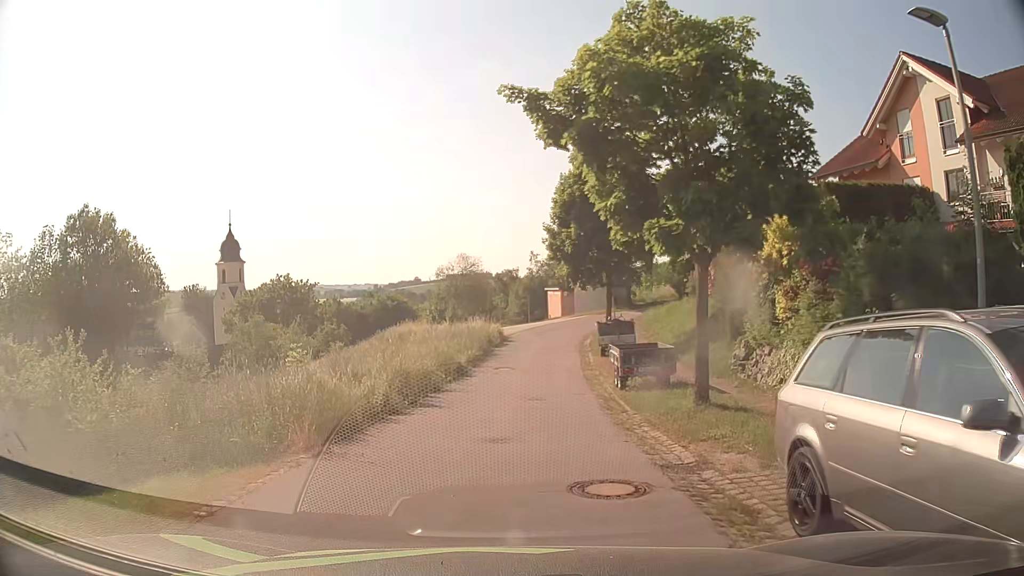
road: residential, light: Day
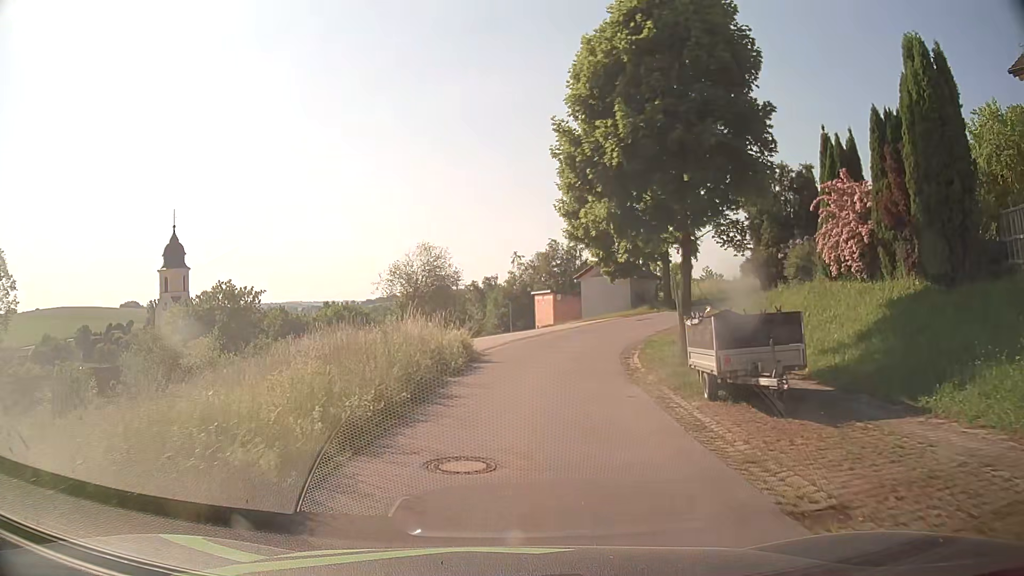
(+0.1, +16.9) m; +3°
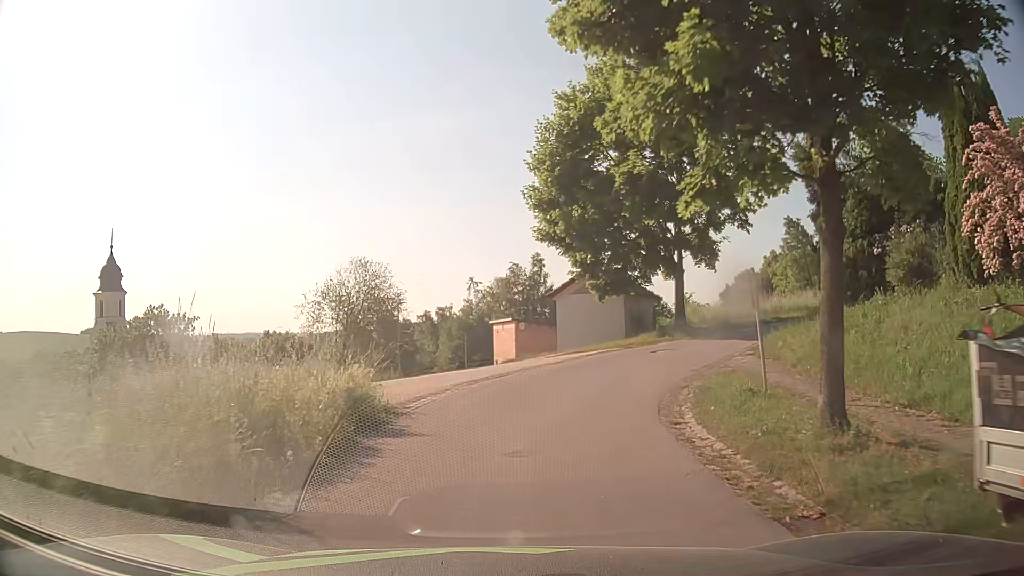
(+0.1, +9.2) m; +3°
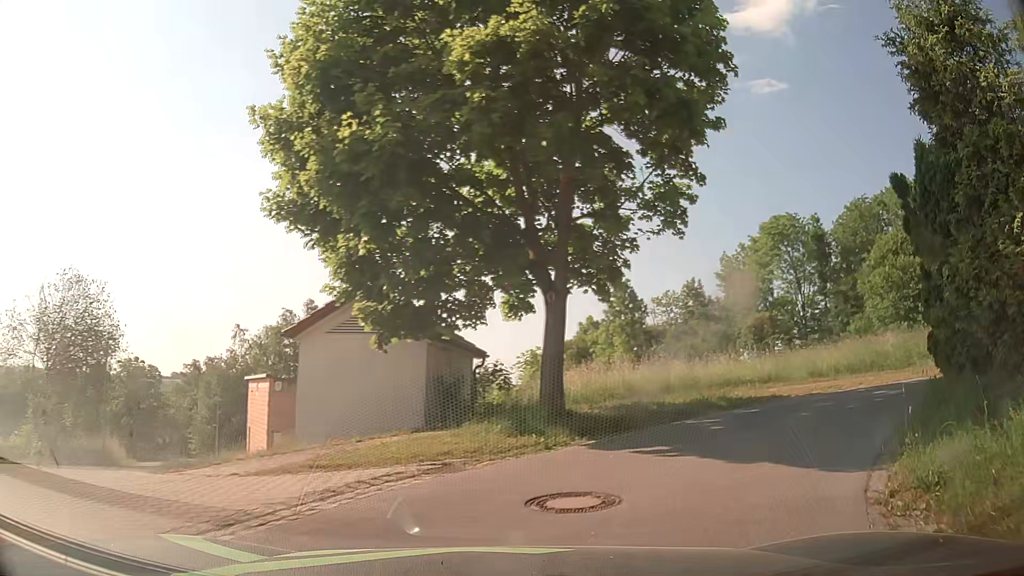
(+1.1, +12.2) m; +16°
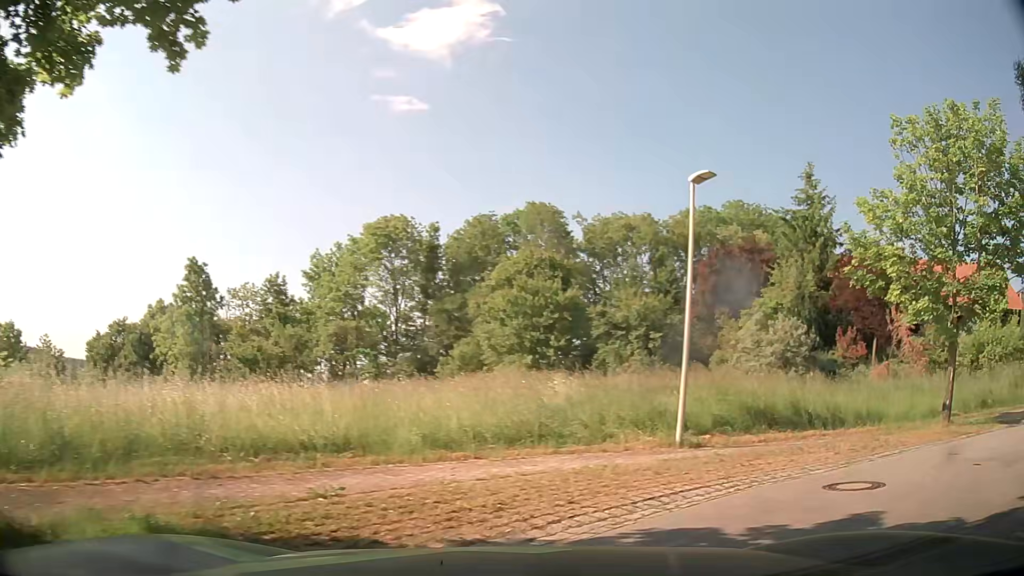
(+2.4, +8.5) m; +33°
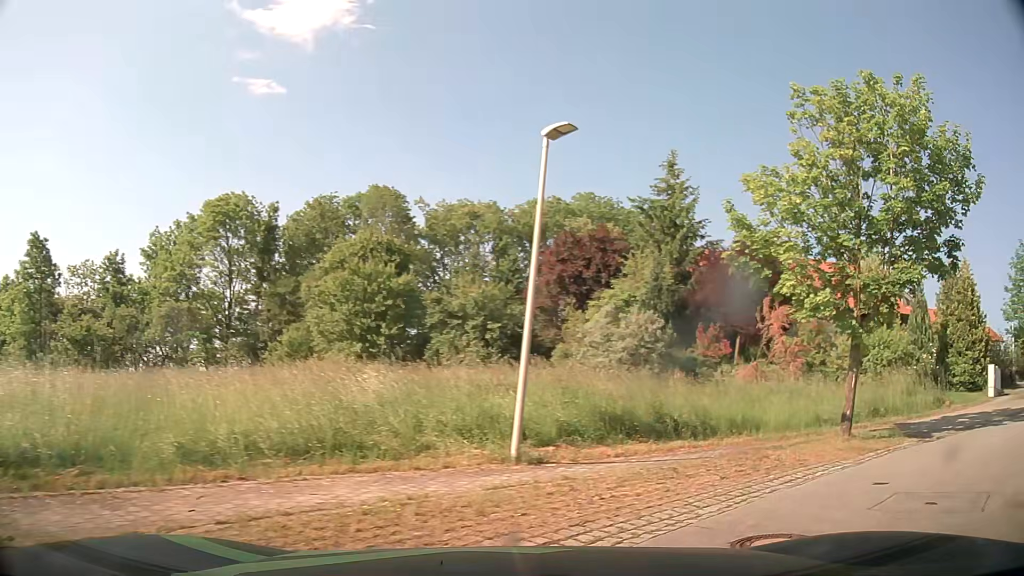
(+0.4, +2.6) m; +15°
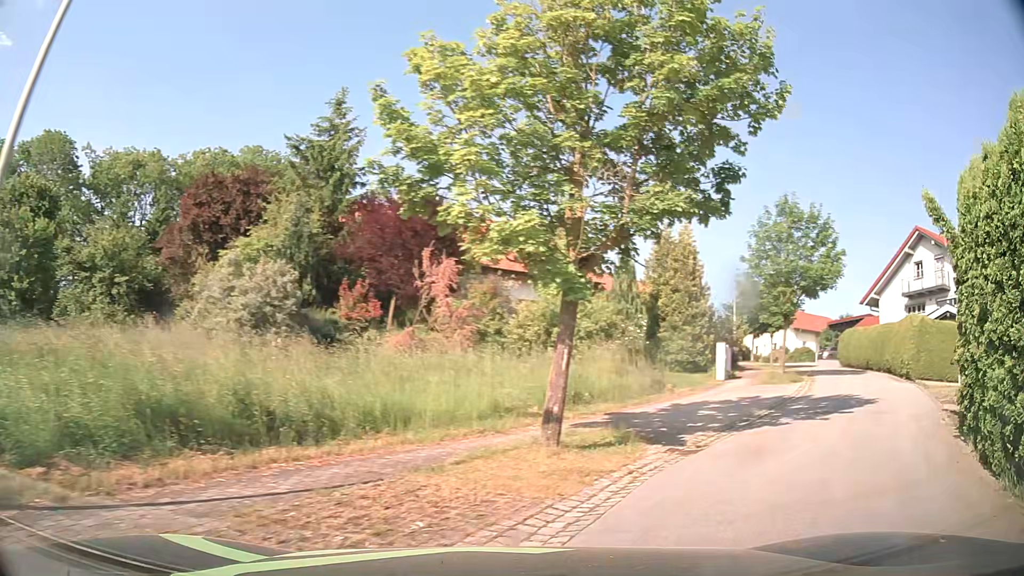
(+1.4, +5.0) m; +31°
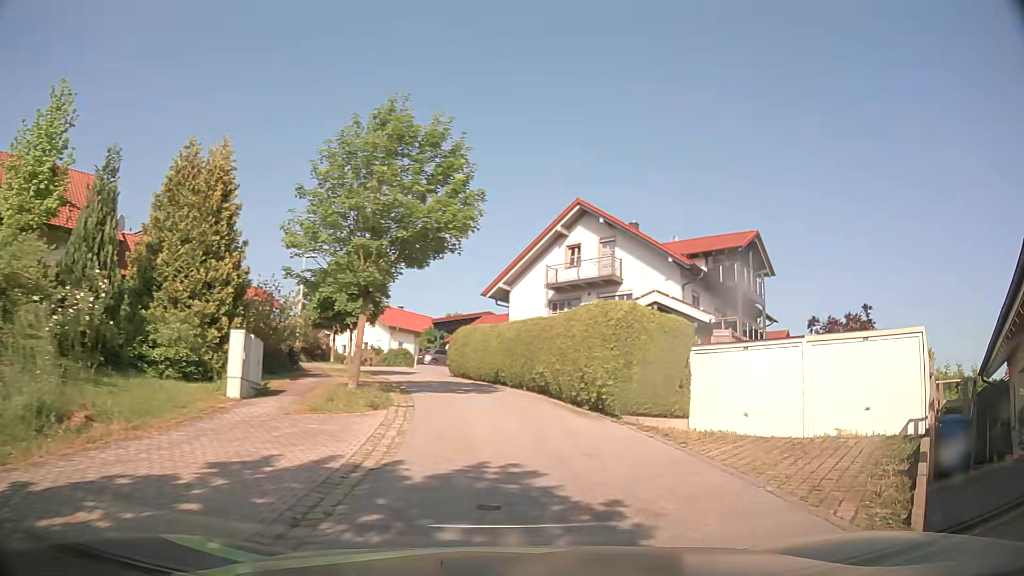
(+4.5, +11.5) m; +34°
